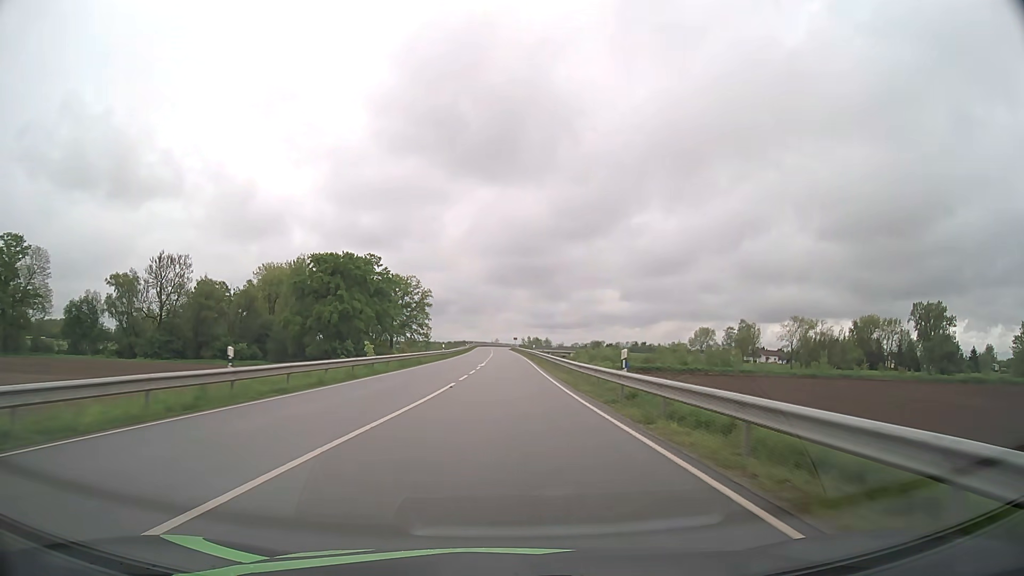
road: secondary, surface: asphalt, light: Day
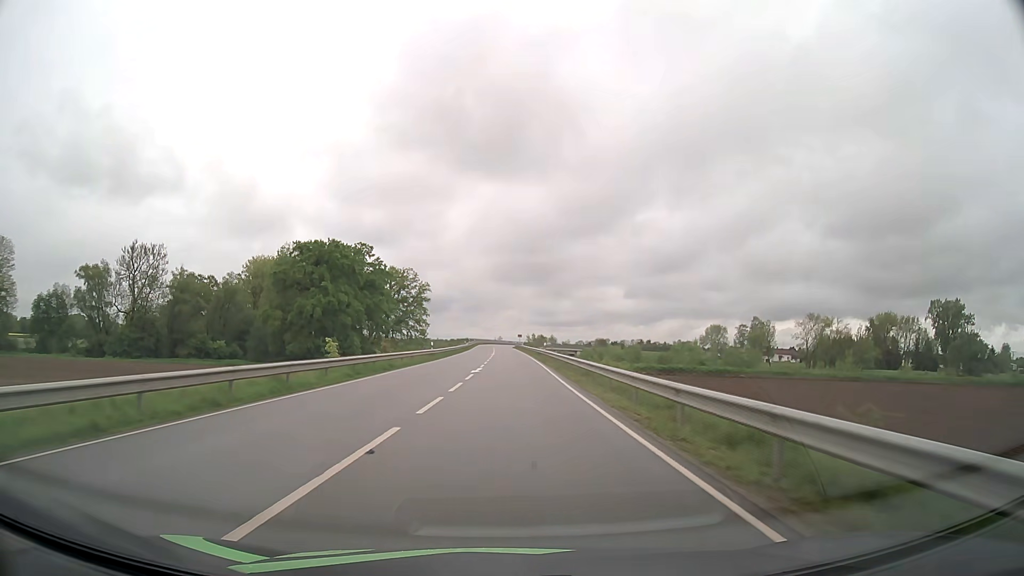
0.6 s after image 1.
(0.0, +13.2) m; 0°
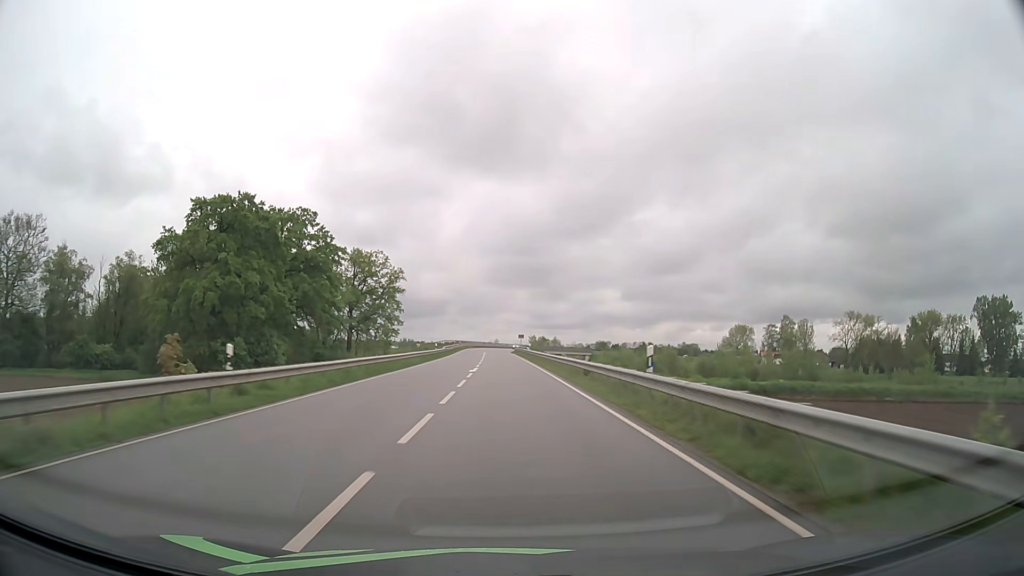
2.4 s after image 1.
(0.0, +39.8) m; 0°
(0, +10) (0, +20) (0, +30) (0, +40) (0, +50) (0, +60) (-1, +70) (-1, +80) (-1, +90) (-1, +100) m
